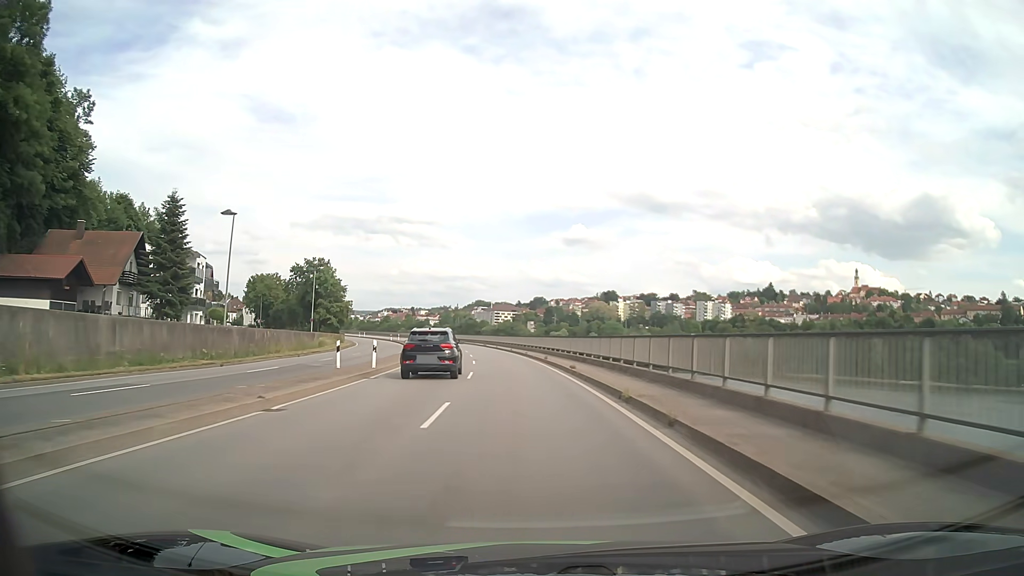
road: primary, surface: asphalt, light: Day
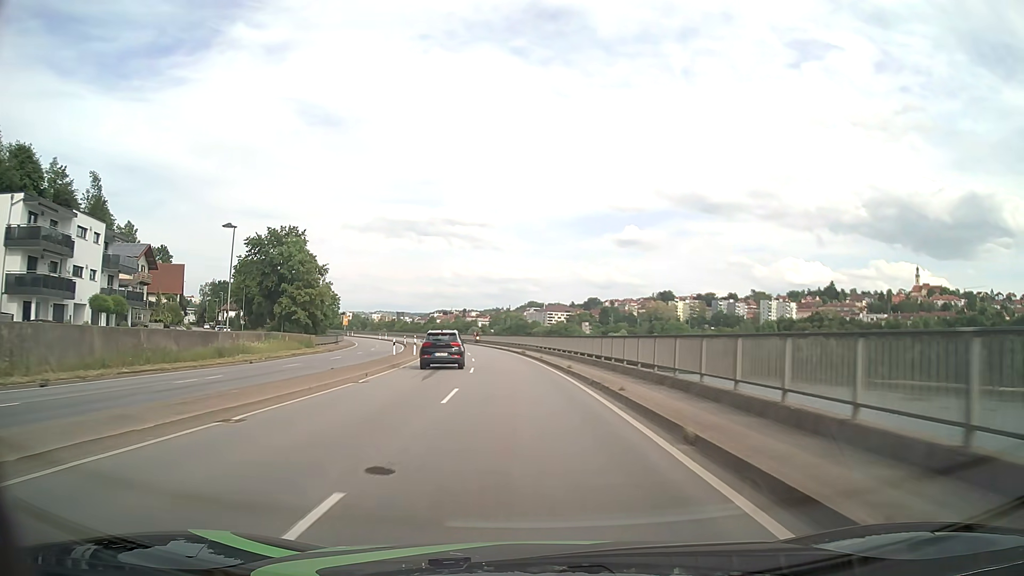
(-1.2, +32.3) m; -4°
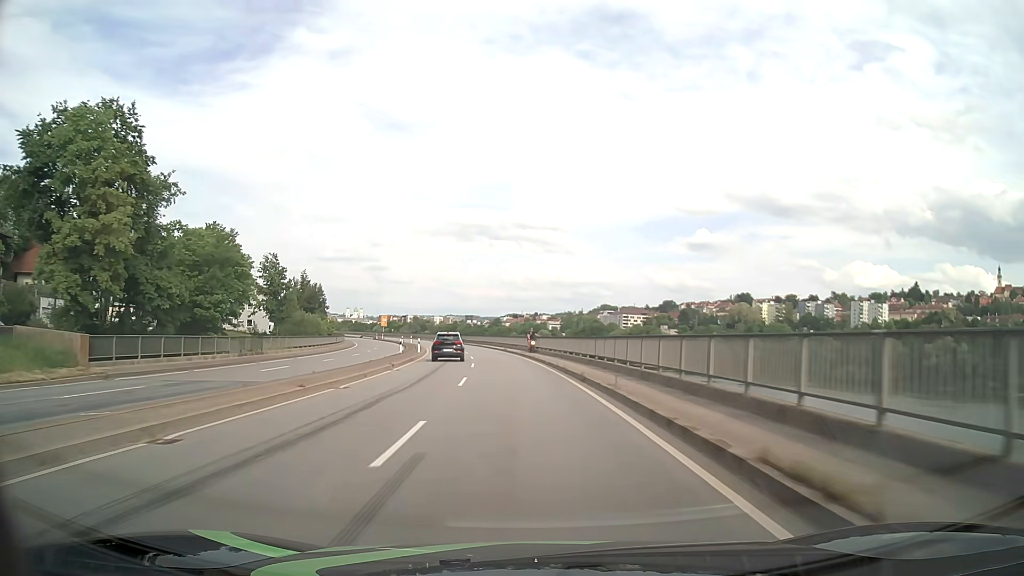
(-2.3, +43.1) m; -6°
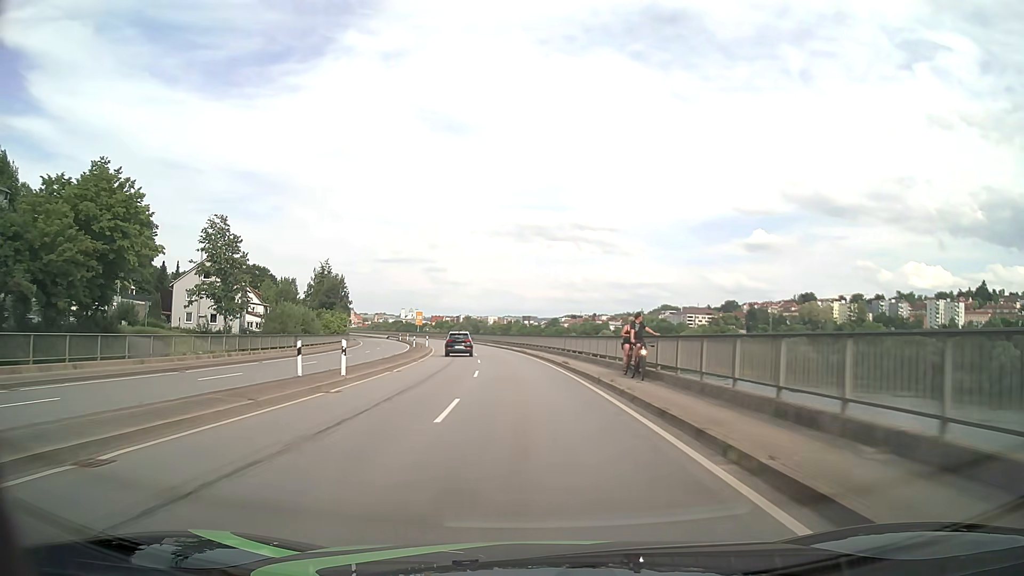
(-1.4, +32.3) m; -5°
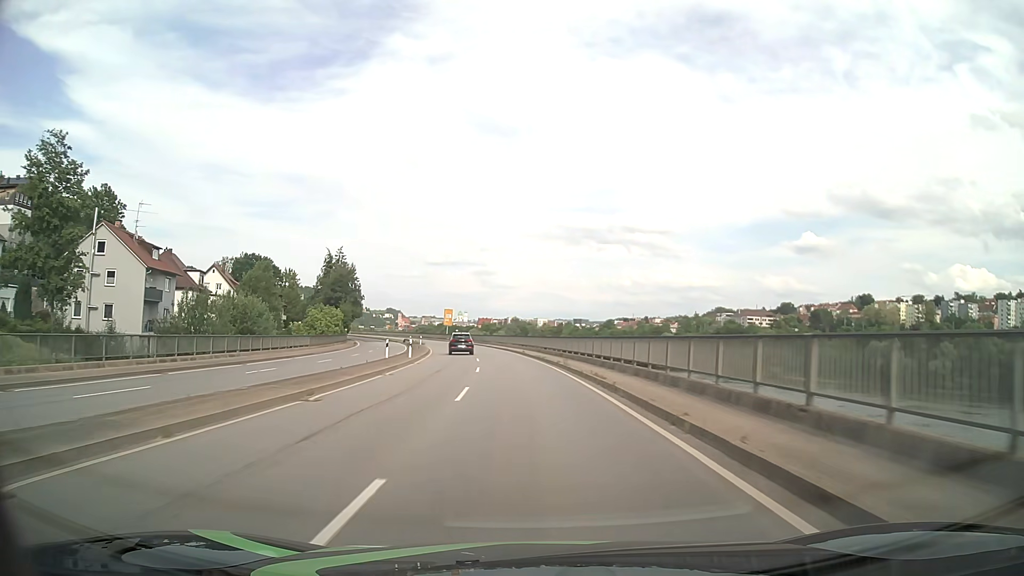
(-1.2, +32.4) m; -4°
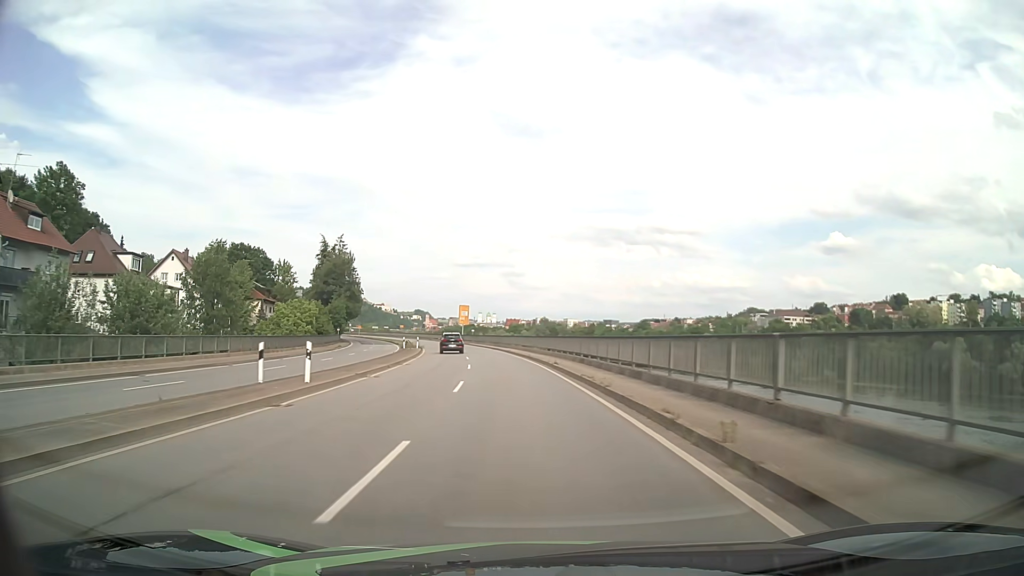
(-0.4, +21.6) m; -2°
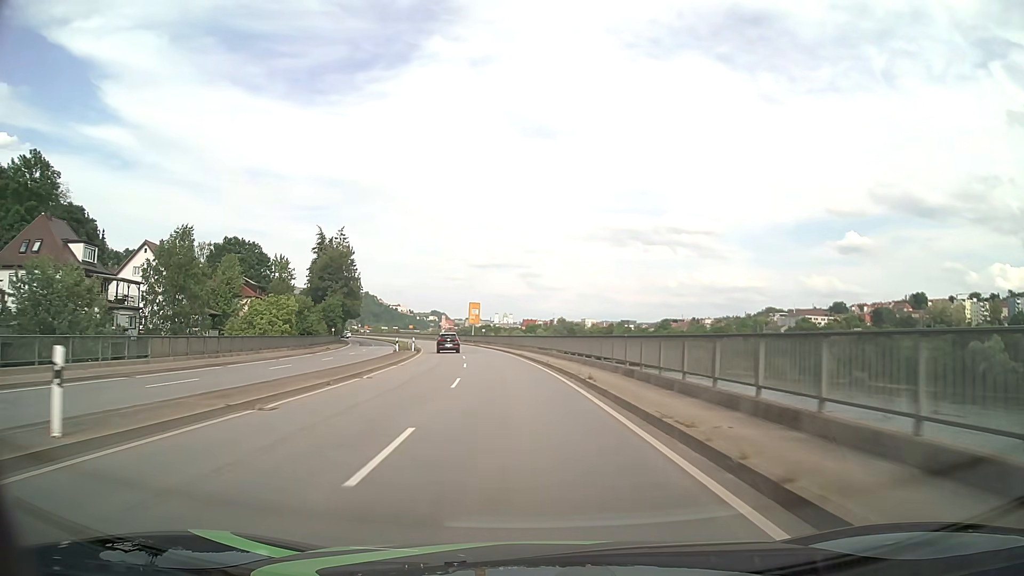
(-0.1, +10.8) m; -1°
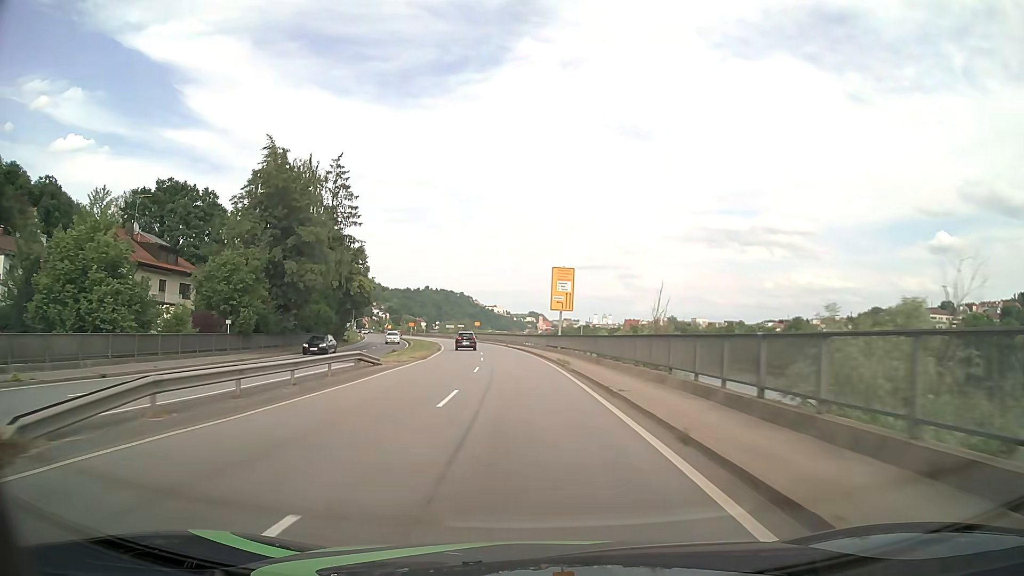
(-4.0, +53.6) m; -8°
(0, +10) (0, +20) (-1, +30) (-1, +40) (-2, +50) (-3, +60) (-4, +70) (-6, +80) (-7, +90) (-9, +99) m
